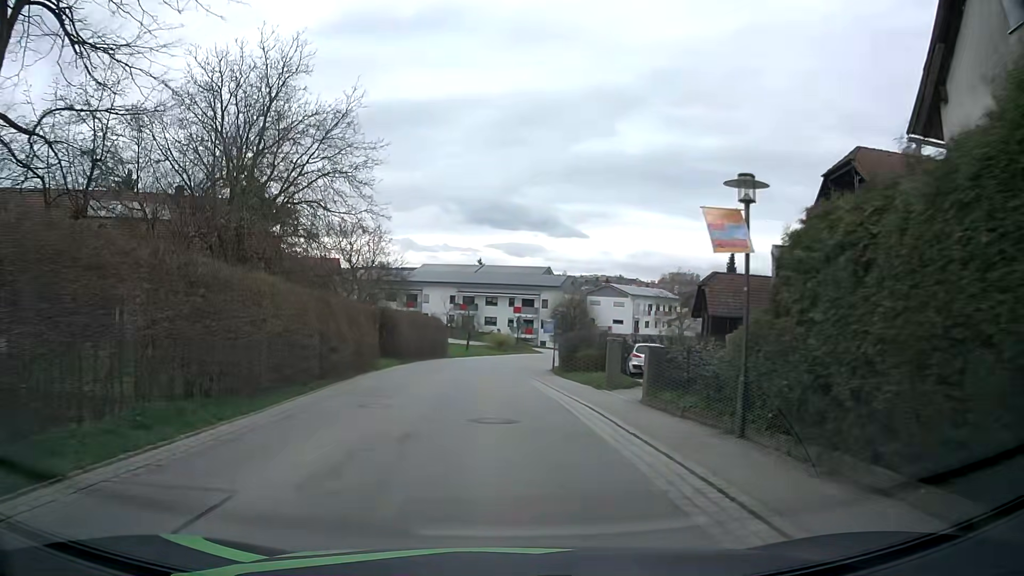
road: secondary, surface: asphalt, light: Day
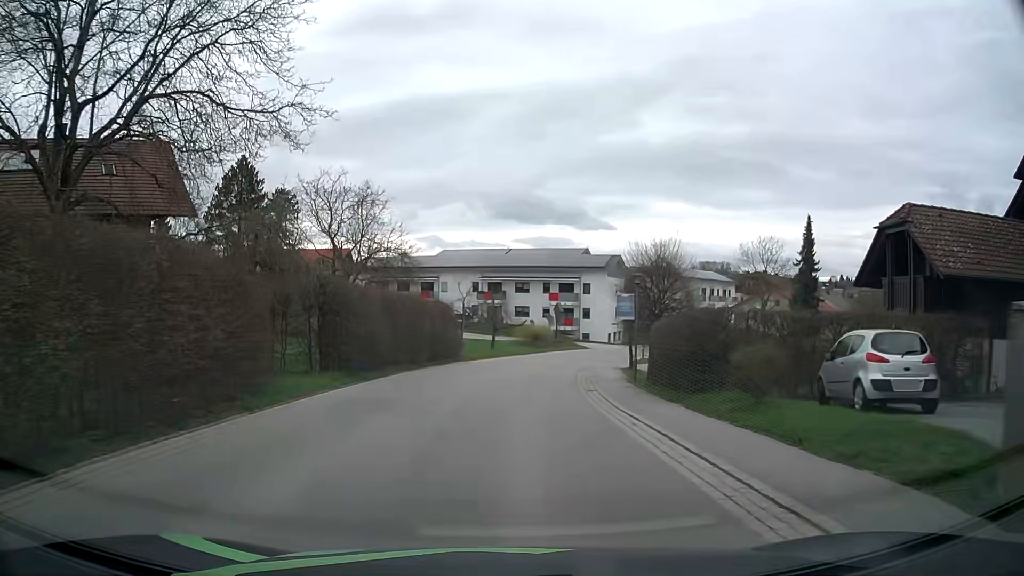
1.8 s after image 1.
(-0.4, +17.0) m; -3°
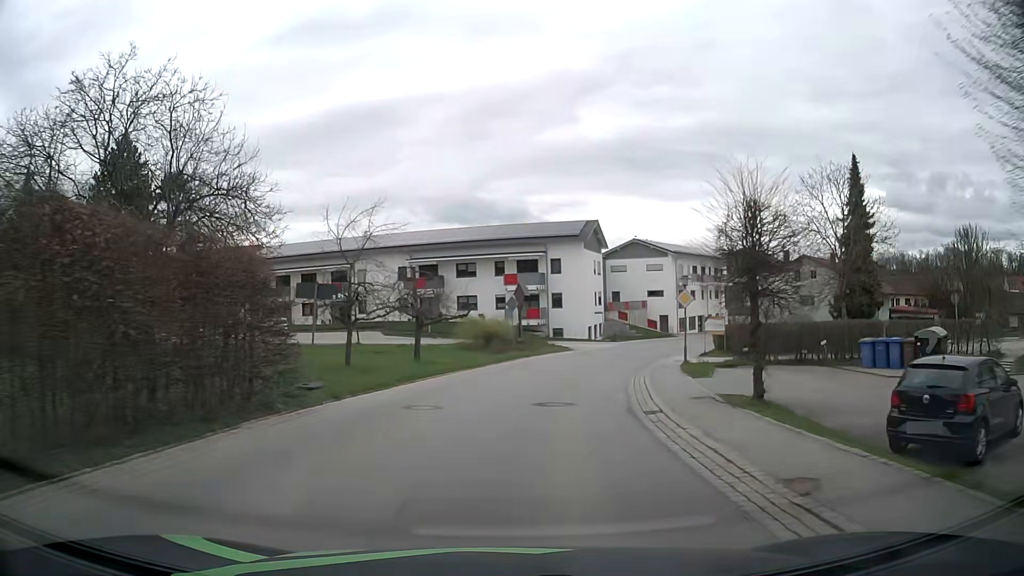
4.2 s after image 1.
(+0.6, +23.1) m; +4°
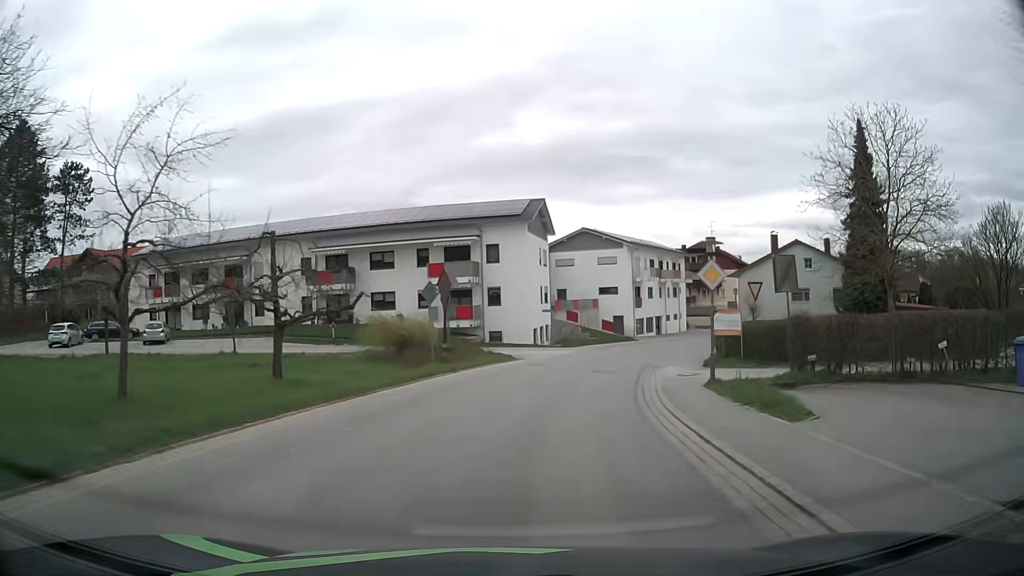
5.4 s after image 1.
(+0.6, +11.7) m; +6°
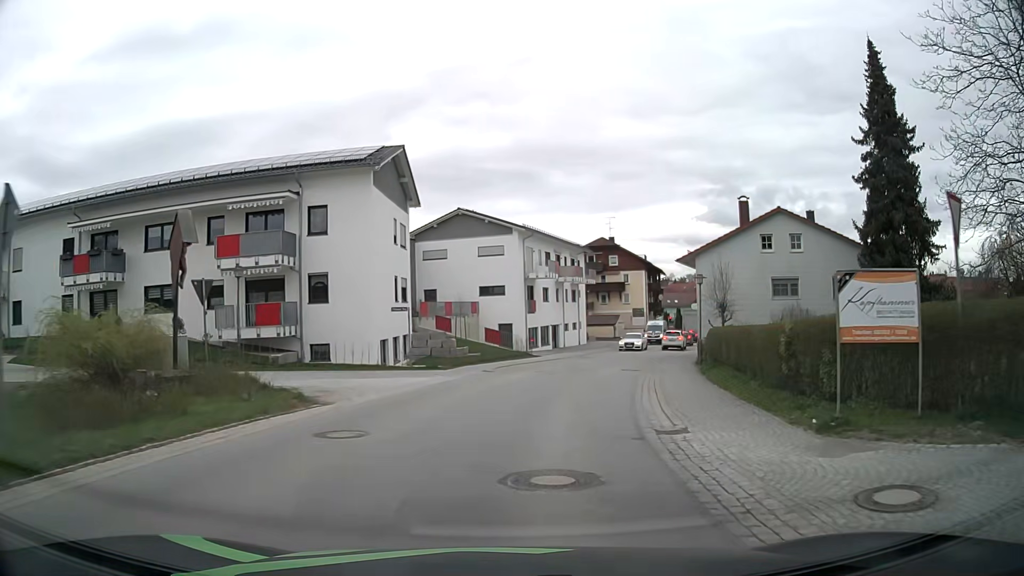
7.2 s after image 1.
(+1.7, +17.5) m; +11°
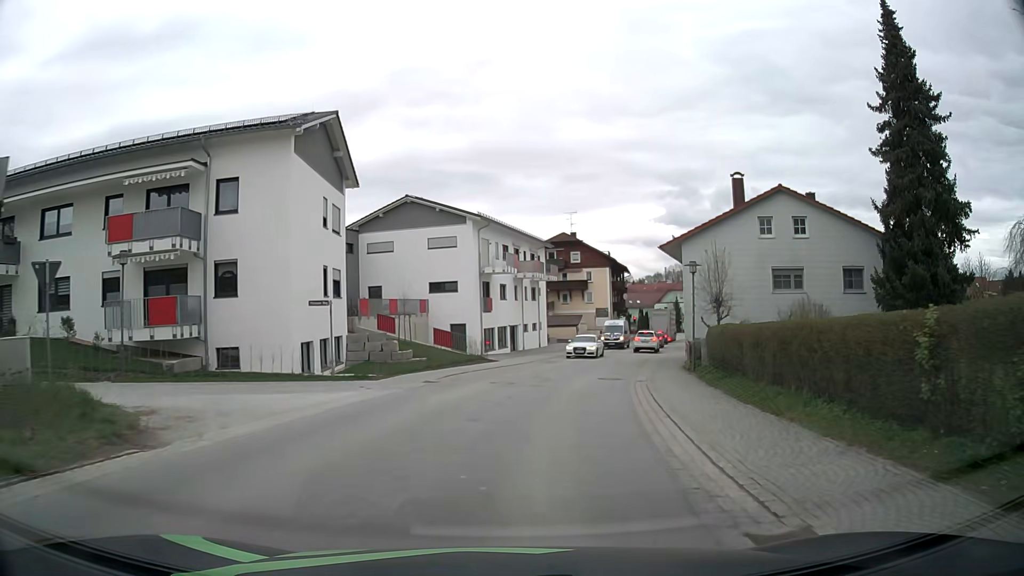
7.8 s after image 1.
(+0.2, +5.7) m; +4°
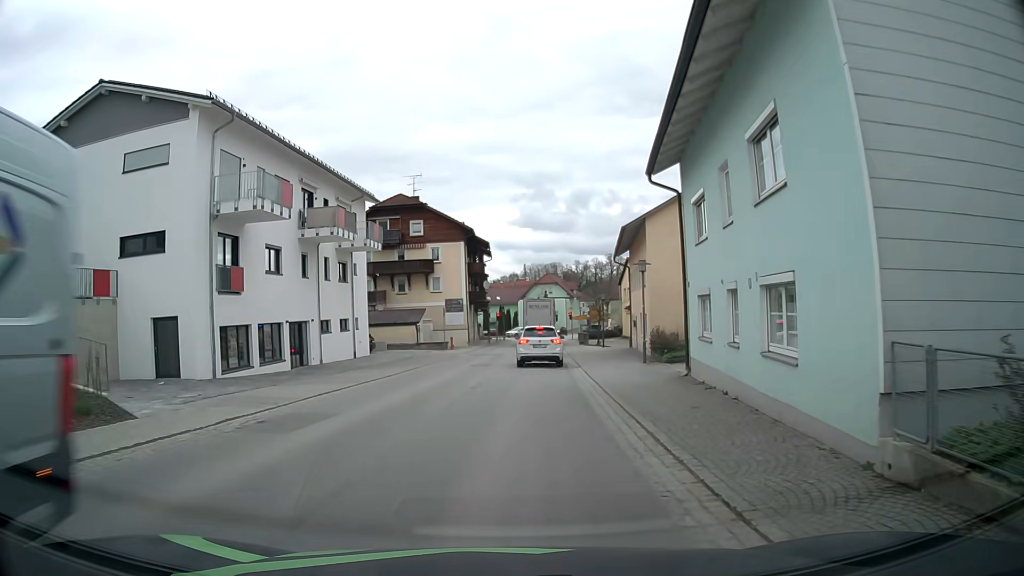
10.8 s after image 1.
(+3.2, +24.6) m; +13°
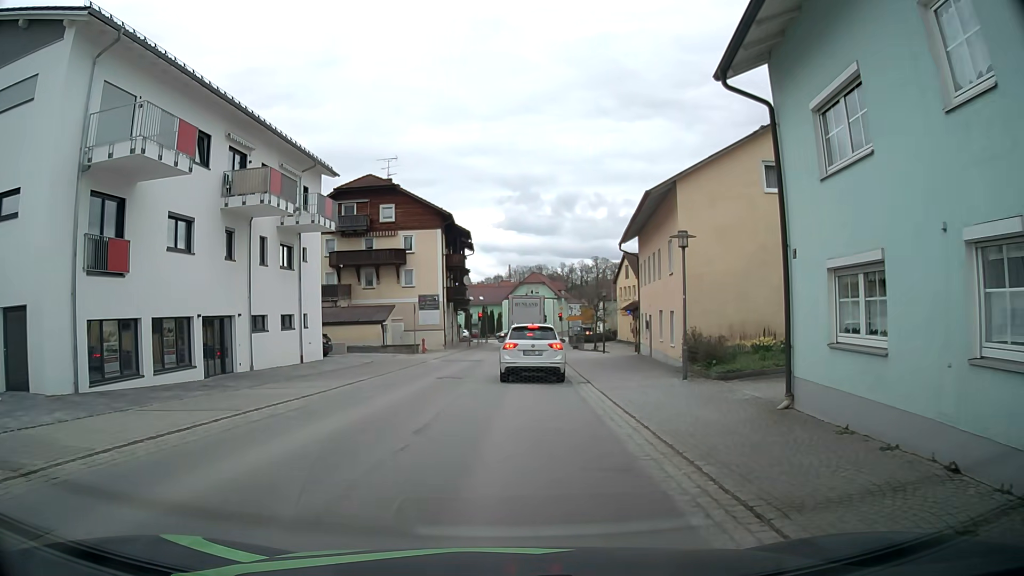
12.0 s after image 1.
(0.0, +7.7) m; 0°
